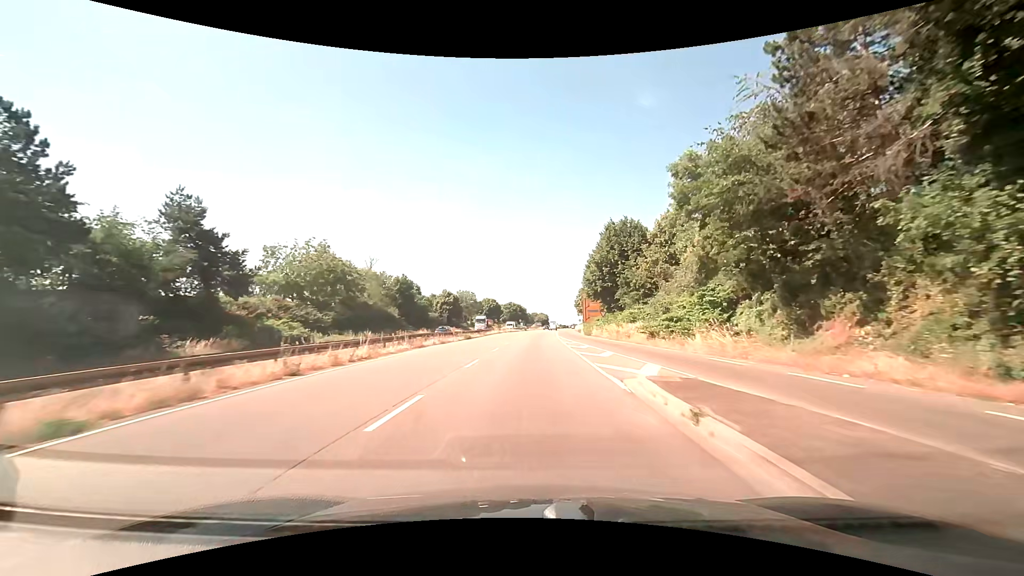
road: trunk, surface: asphalt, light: Day
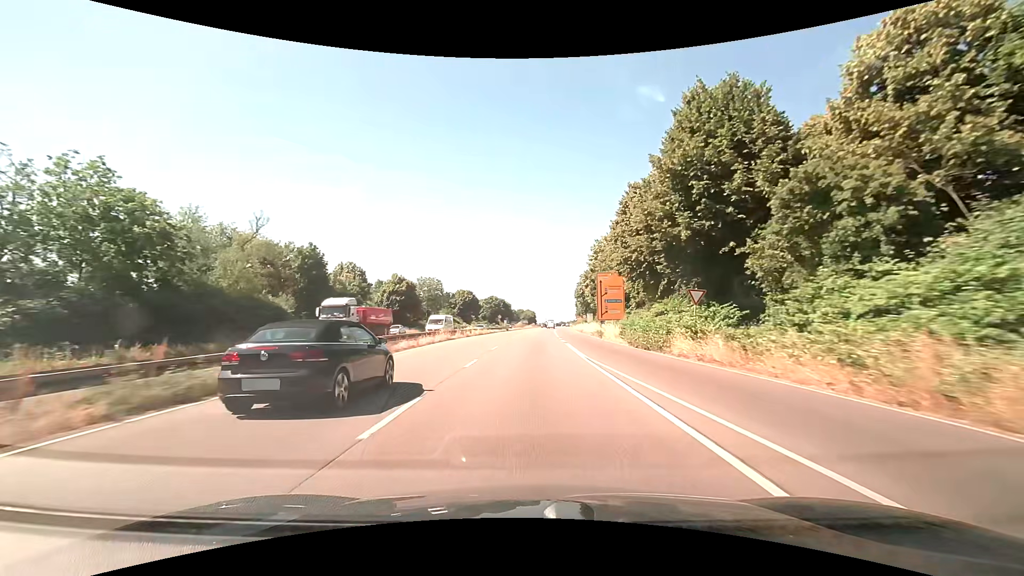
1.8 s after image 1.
(+0.3, +36.5) m; +1°
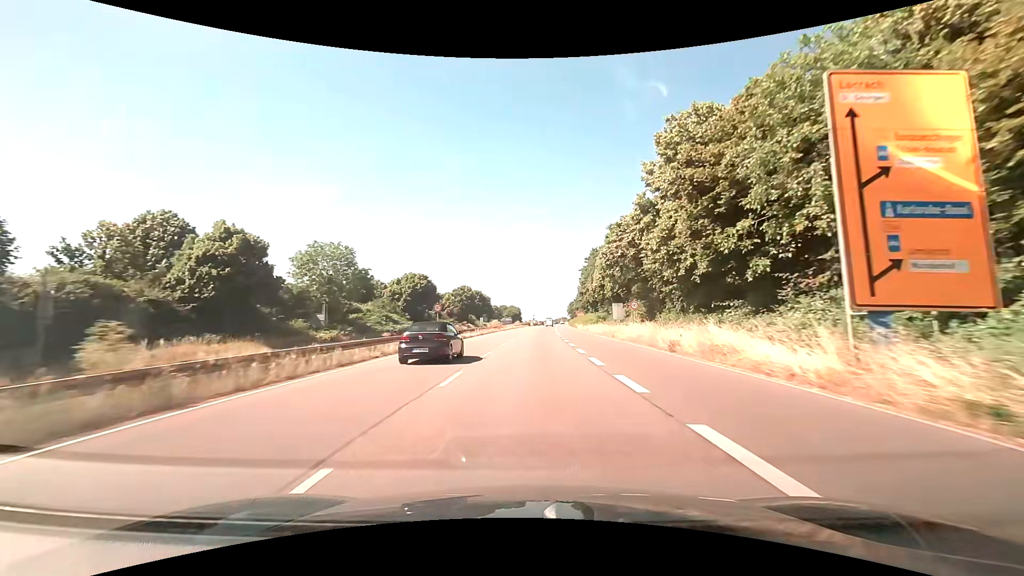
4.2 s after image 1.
(+0.7, +49.2) m; +2°
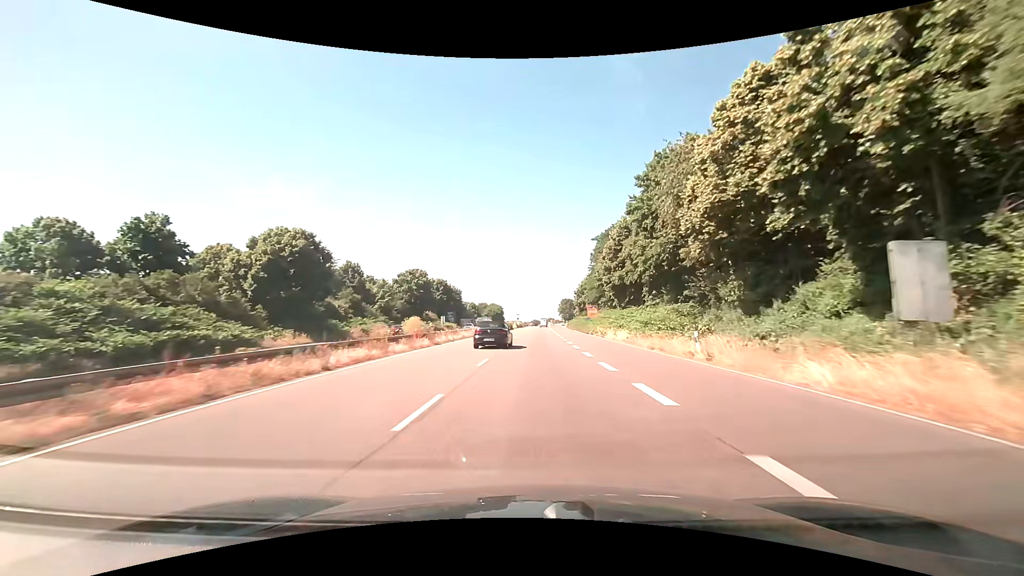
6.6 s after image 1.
(+0.7, +49.4) m; +1°
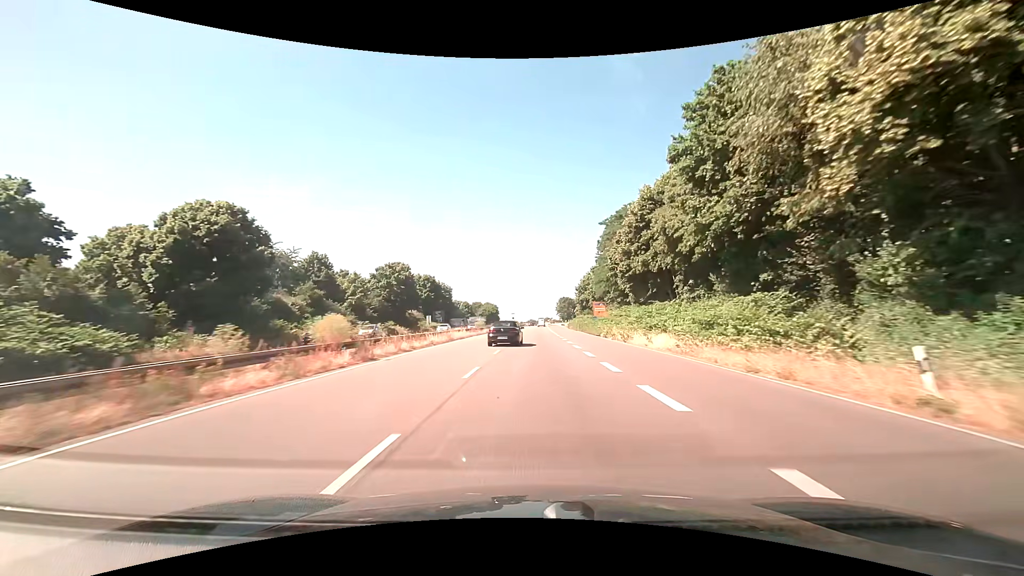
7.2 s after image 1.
(+0.1, +12.3) m; +1°
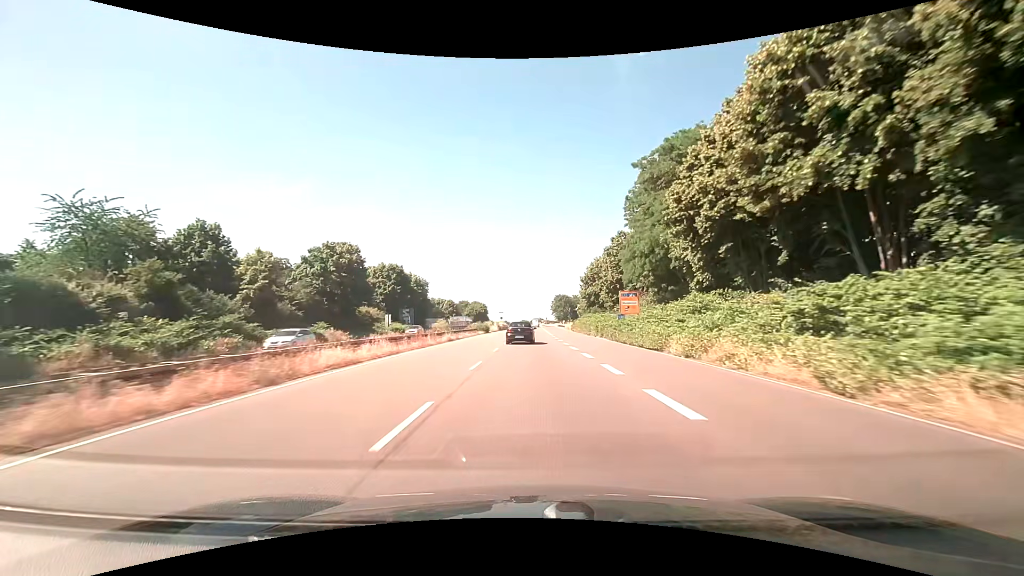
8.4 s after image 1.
(+0.1, +24.7) m; +1°
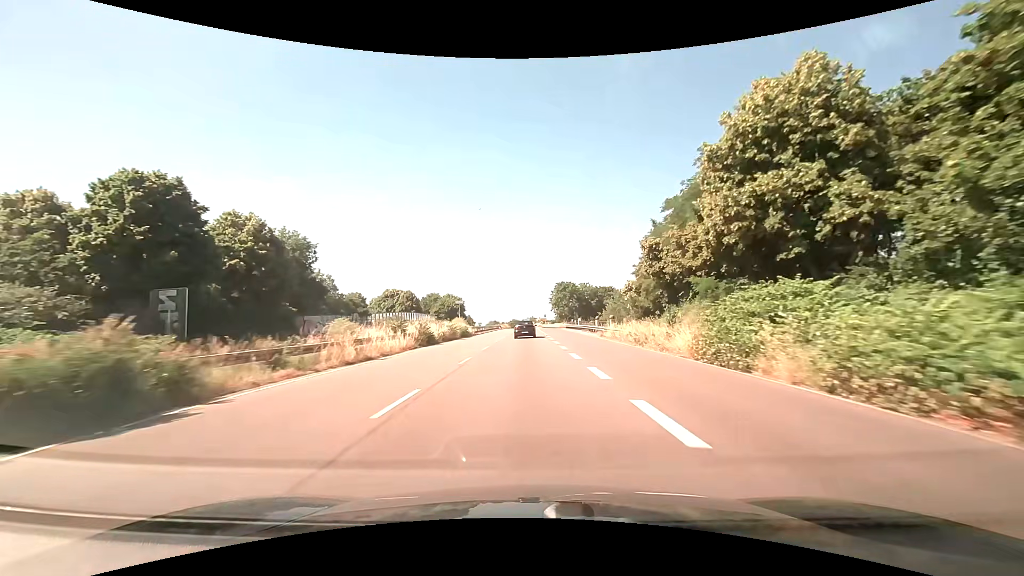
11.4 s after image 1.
(+0.7, +61.4) m; +1°
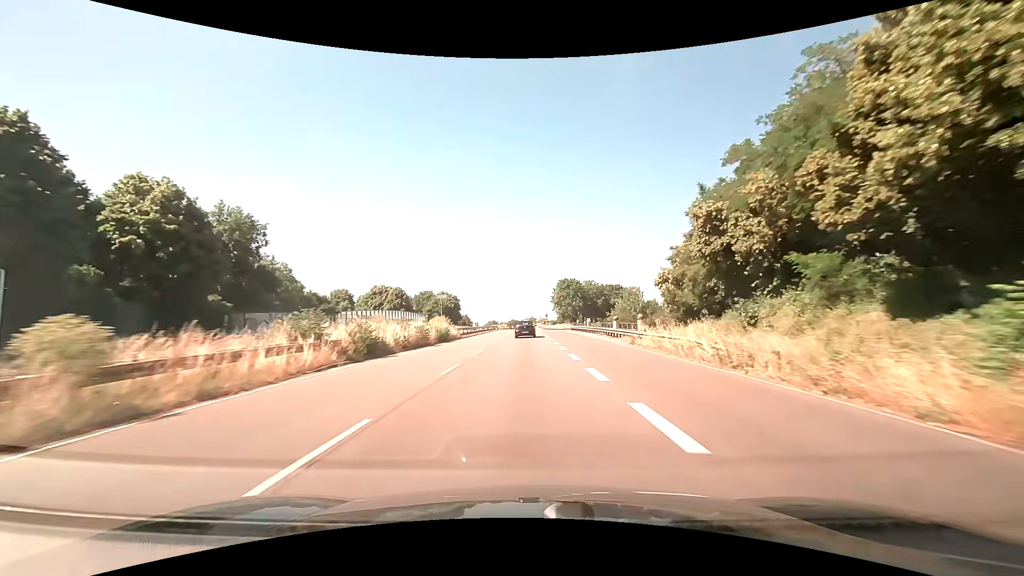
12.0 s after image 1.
(0.0, +12.2) m; 0°
(0, +10) (0, +20) (0, +30) (0, +40) (0, +50) (0, +60) (0, +70) (0, +80) (0, +90) (0, +100) m
